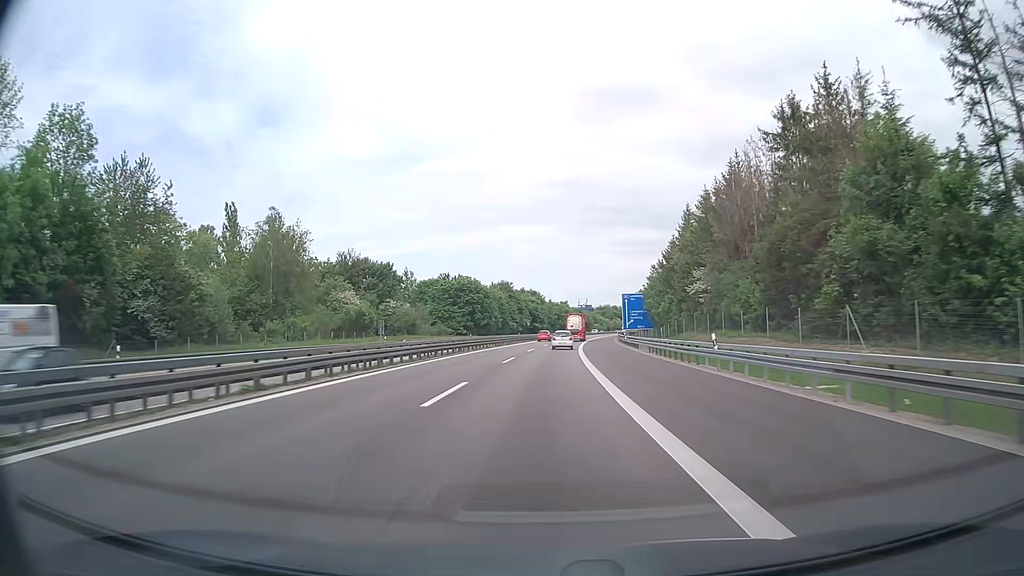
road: motorway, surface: asphalt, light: Day
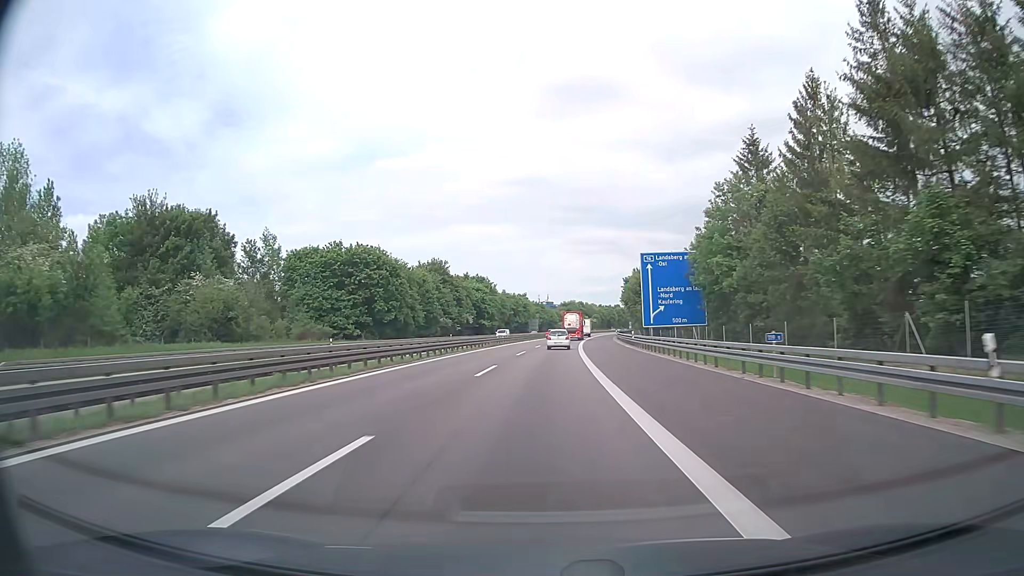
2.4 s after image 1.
(+2.0, +63.7) m; +3°
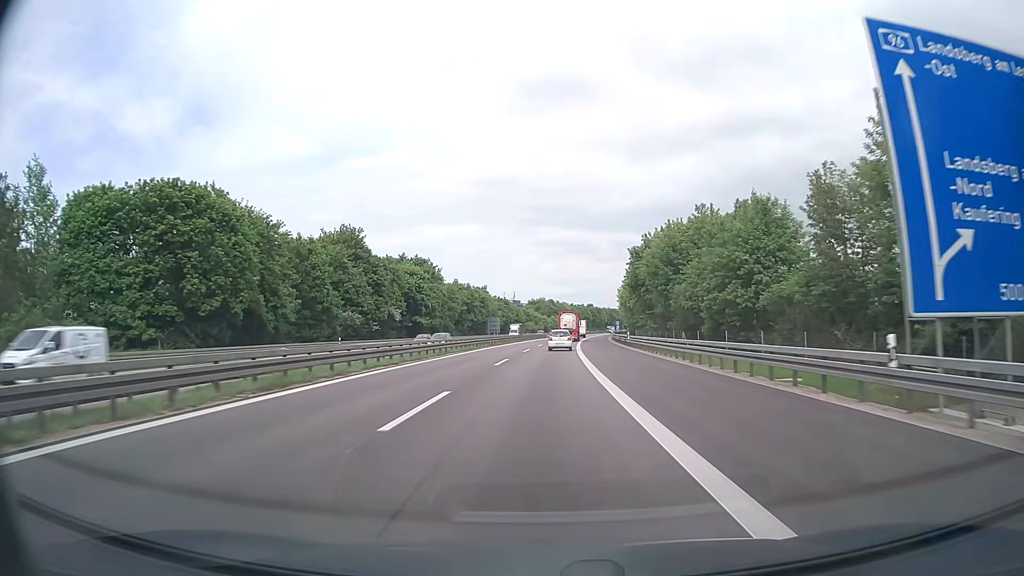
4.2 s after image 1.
(+1.1, +47.6) m; +3°
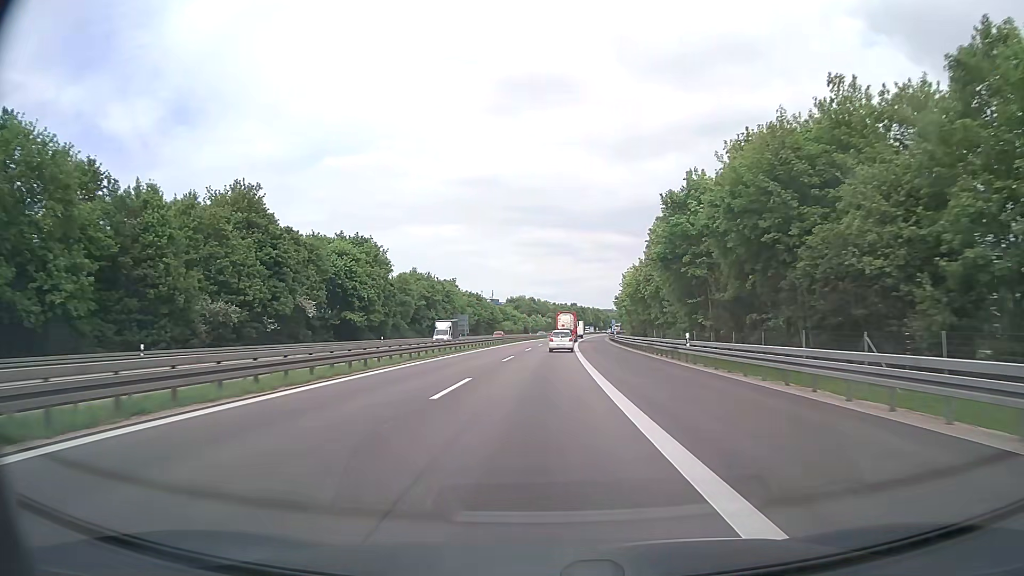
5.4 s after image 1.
(+0.5, +31.6) m; +2°
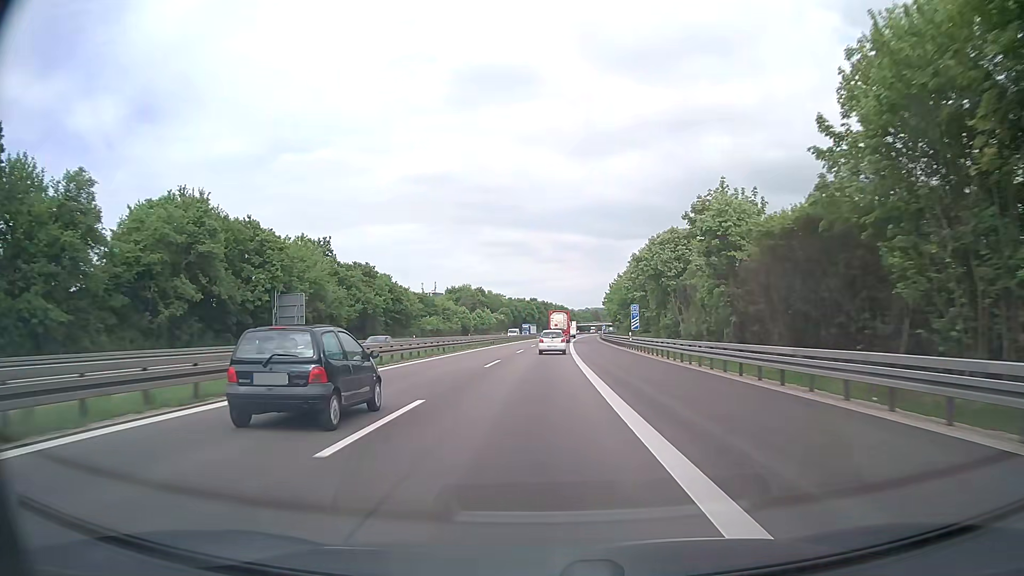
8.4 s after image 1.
(+2.5, +78.6) m; +4°
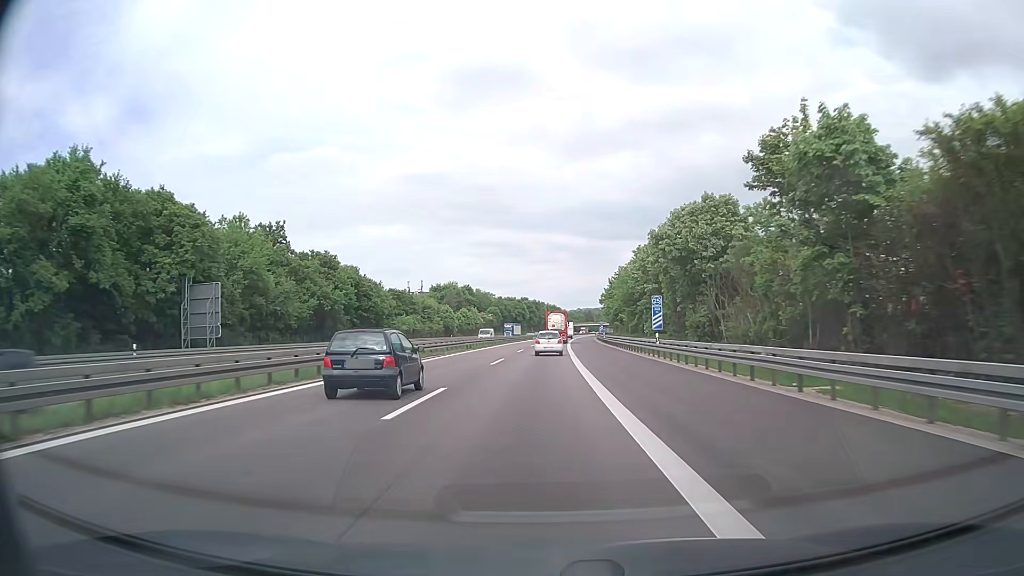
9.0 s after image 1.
(+0.1, +15.7) m; +1°
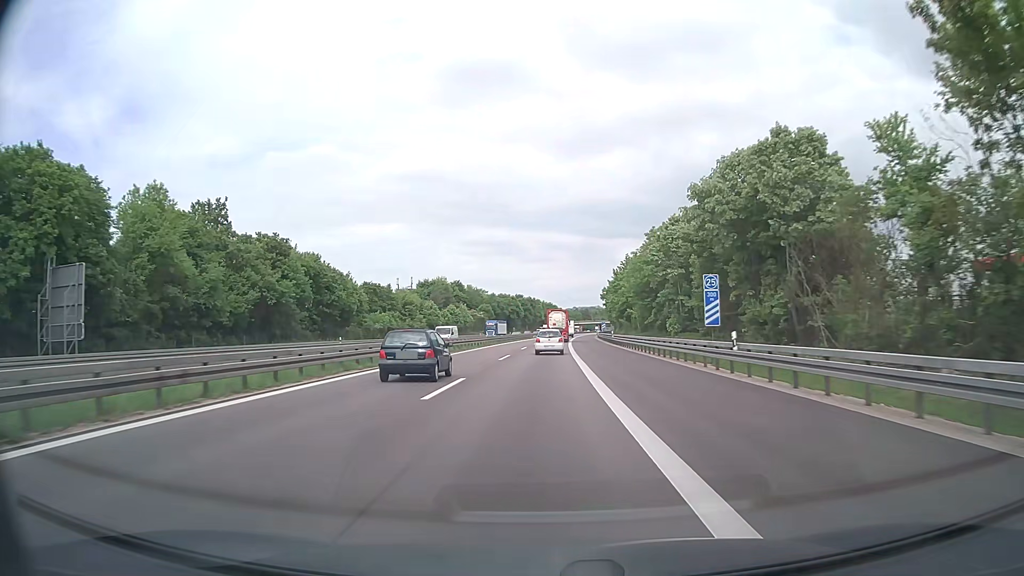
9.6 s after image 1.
(+0.1, +15.7) m; 0°
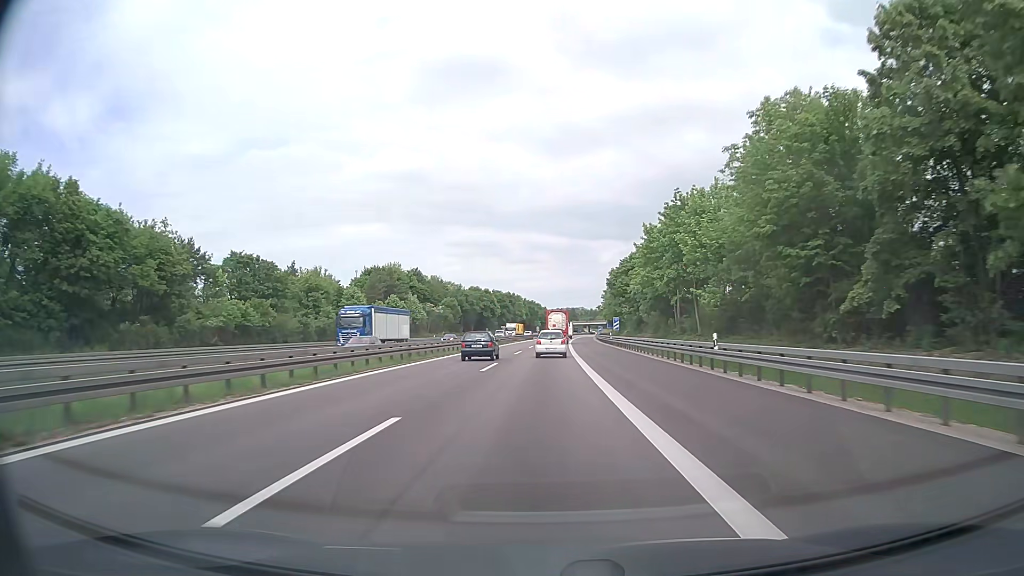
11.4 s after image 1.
(+0.4, +46.9) m; +1°
(0, +10) (0, +20) (0, +30) (0, +40) (+1, +50) (+1, +60) (+1, +70) (+1, +80) (+2, +90) (+2, +100) m
